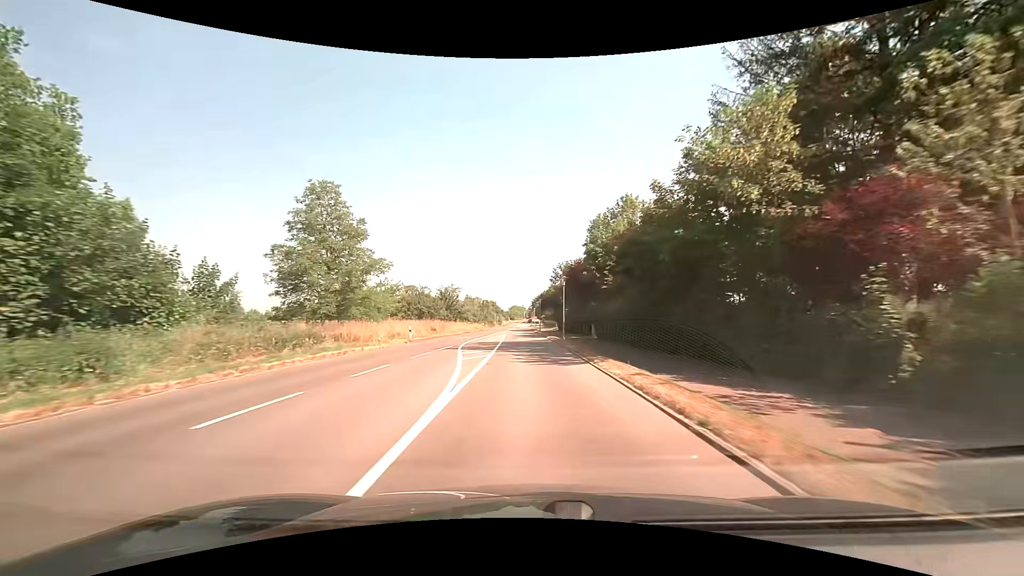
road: secondary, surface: asphalt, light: Day
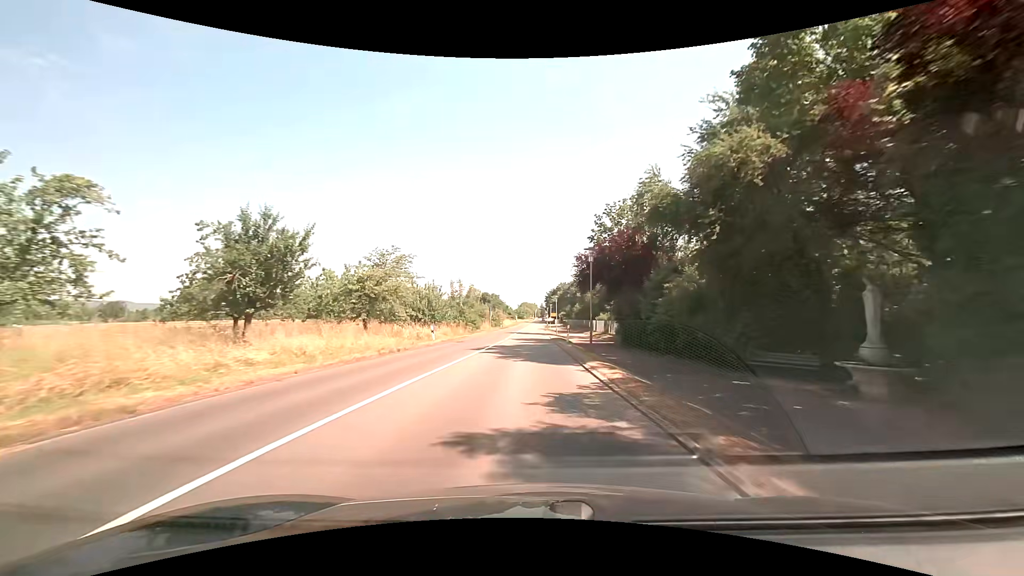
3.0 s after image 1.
(-0.4, +49.9) m; -1°
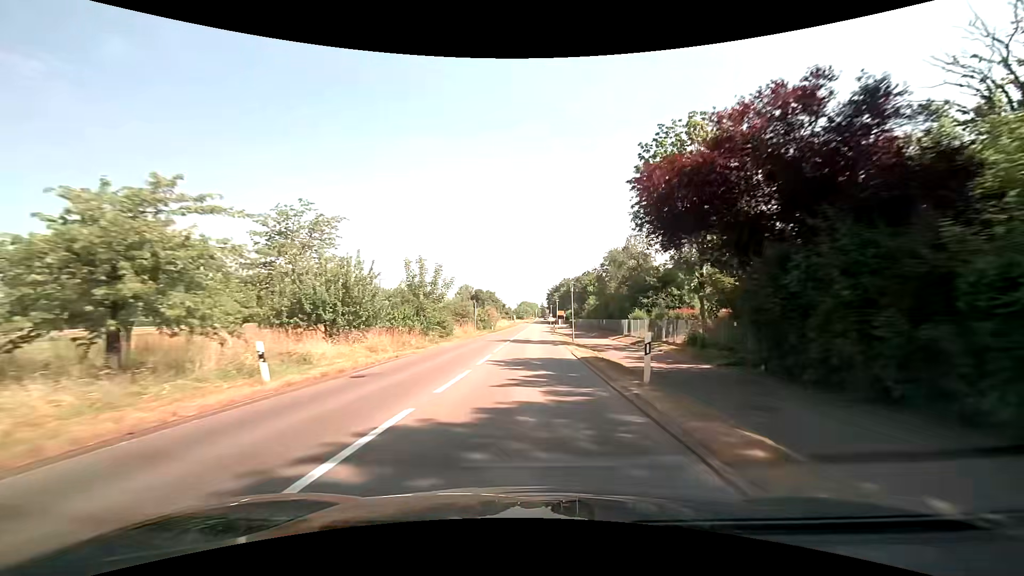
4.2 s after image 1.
(-0.1, +20.3) m; 0°
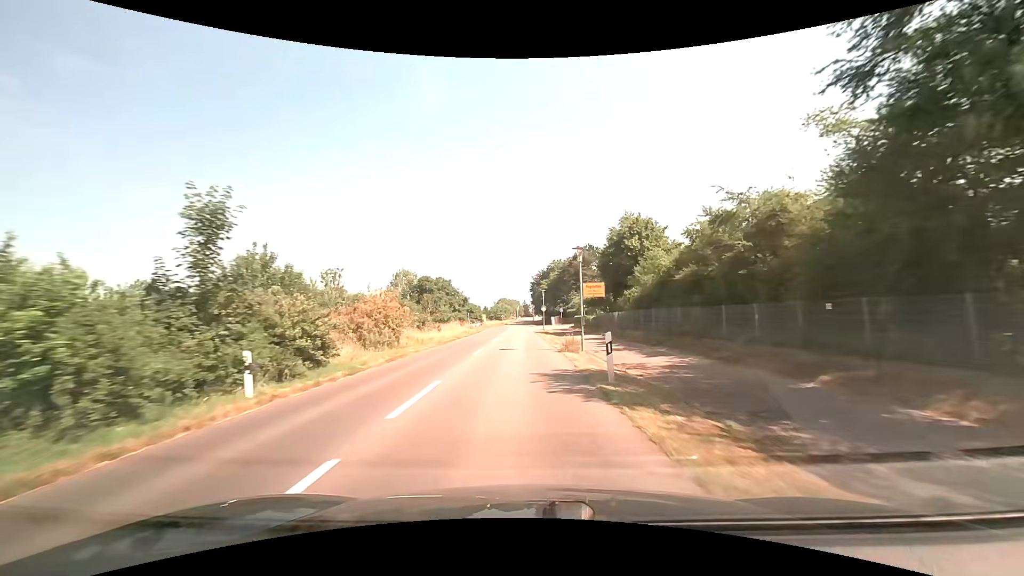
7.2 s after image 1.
(+1.2, +50.5) m; +2°
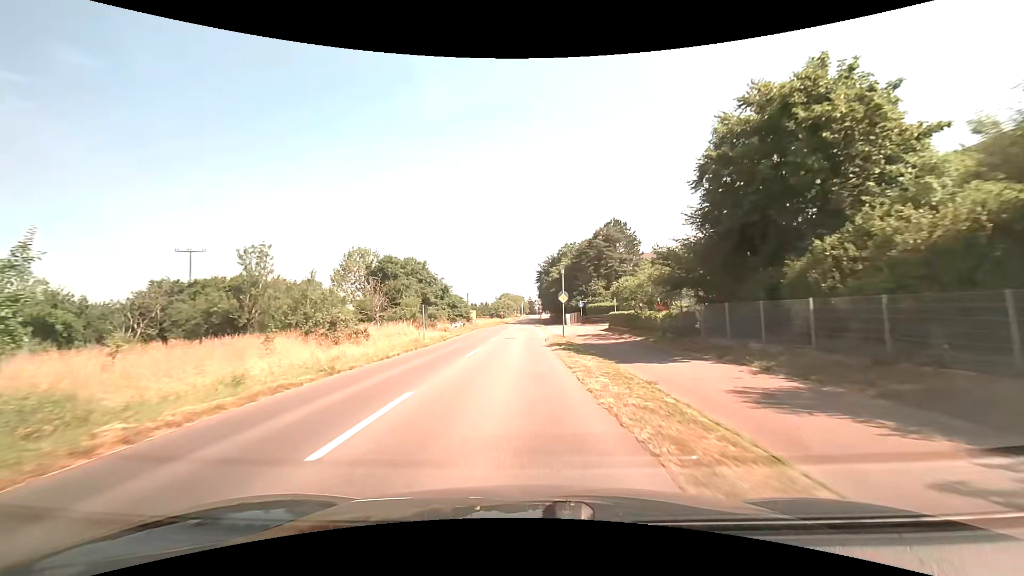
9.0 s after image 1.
(+0.1, +25.5) m; -1°
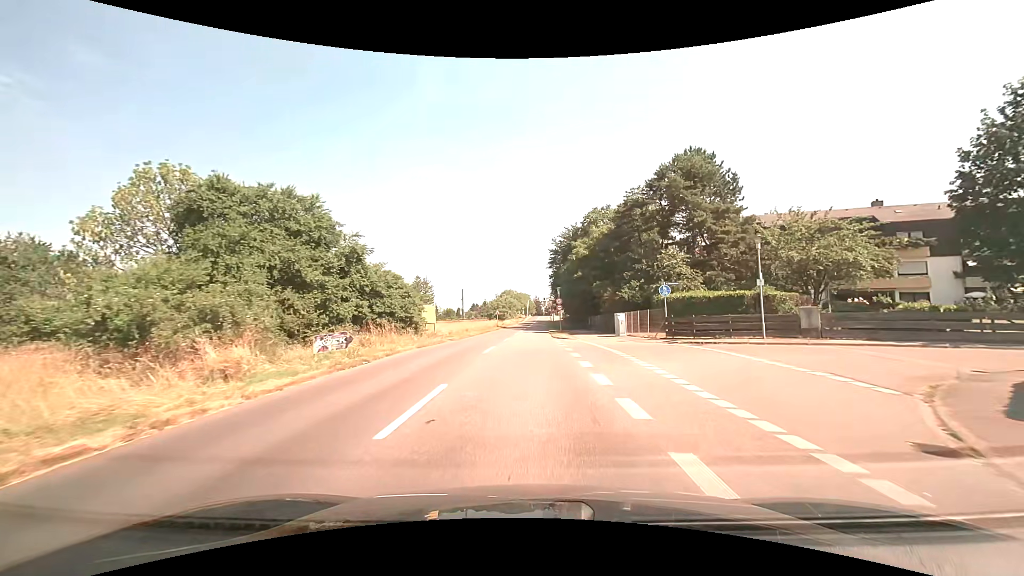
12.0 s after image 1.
(-0.3, +35.1) m; 0°
(0, +10) (0, +20) (0, +30) (0, +40) (0, +50) (0, +60) (0, +70) (+1, +80) (+1, +90) (+1, +100) m
